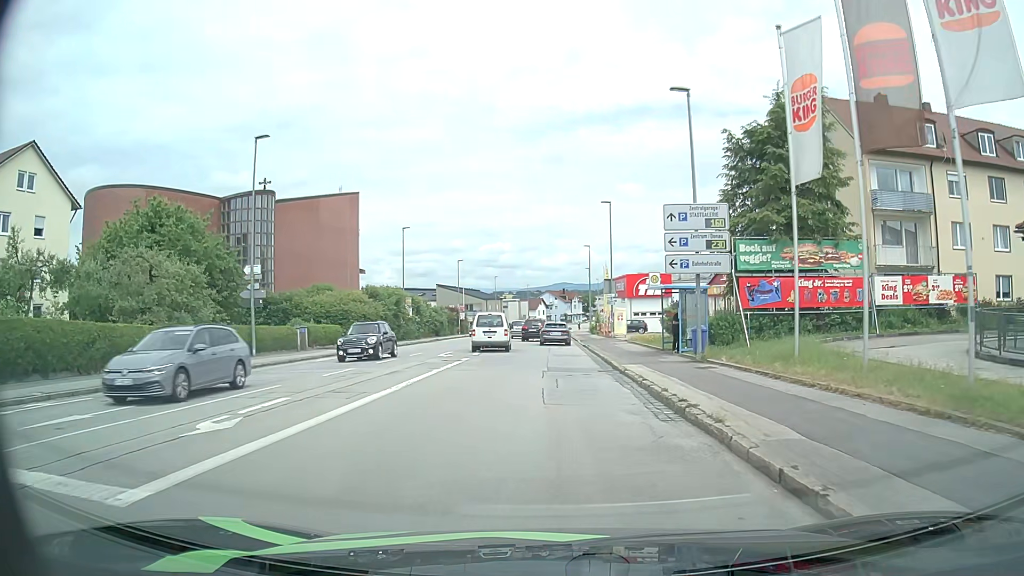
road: tertiary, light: Day
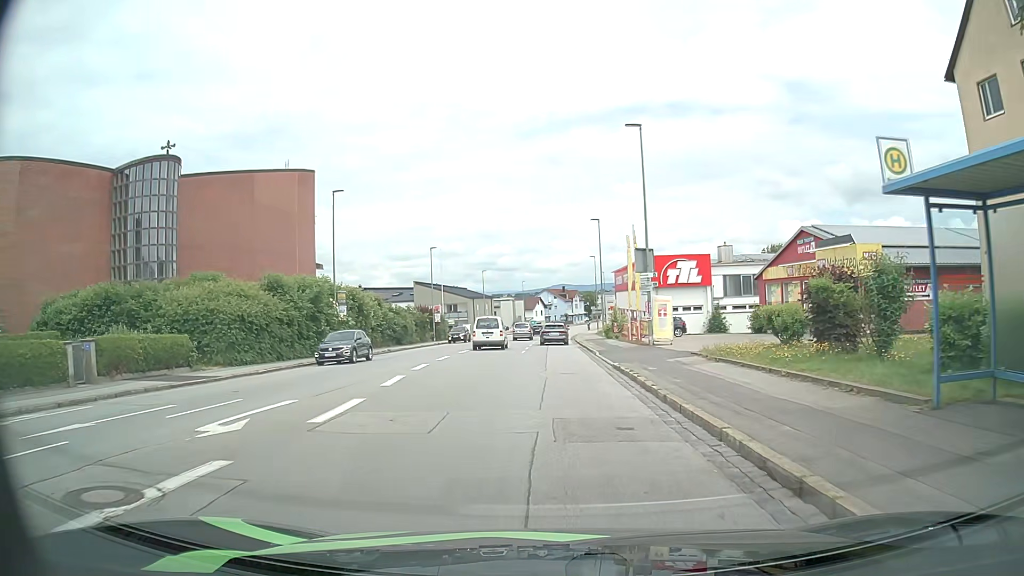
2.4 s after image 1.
(+0.2, +20.1) m; 0°
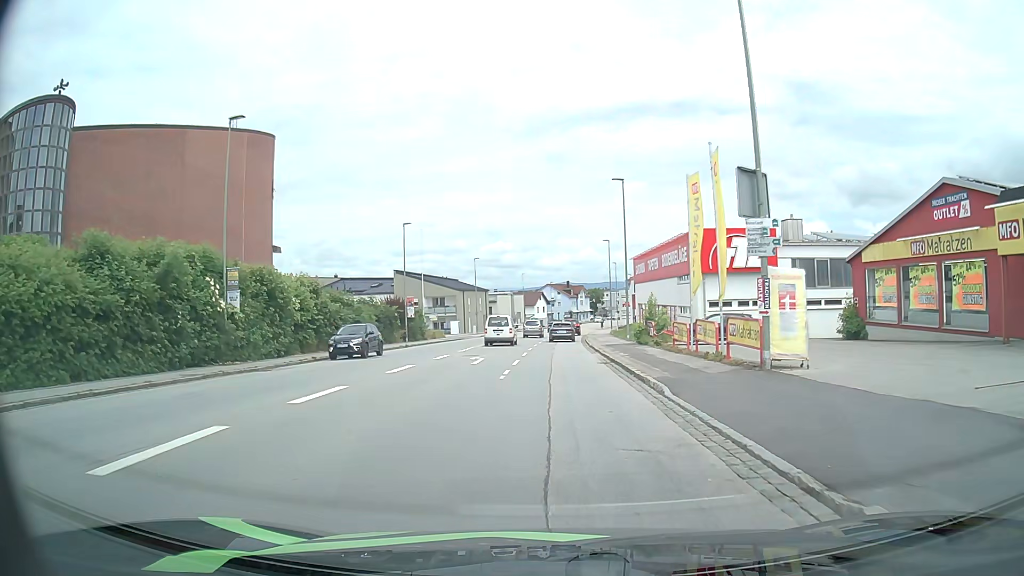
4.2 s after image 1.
(-0.1, +16.2) m; -1°
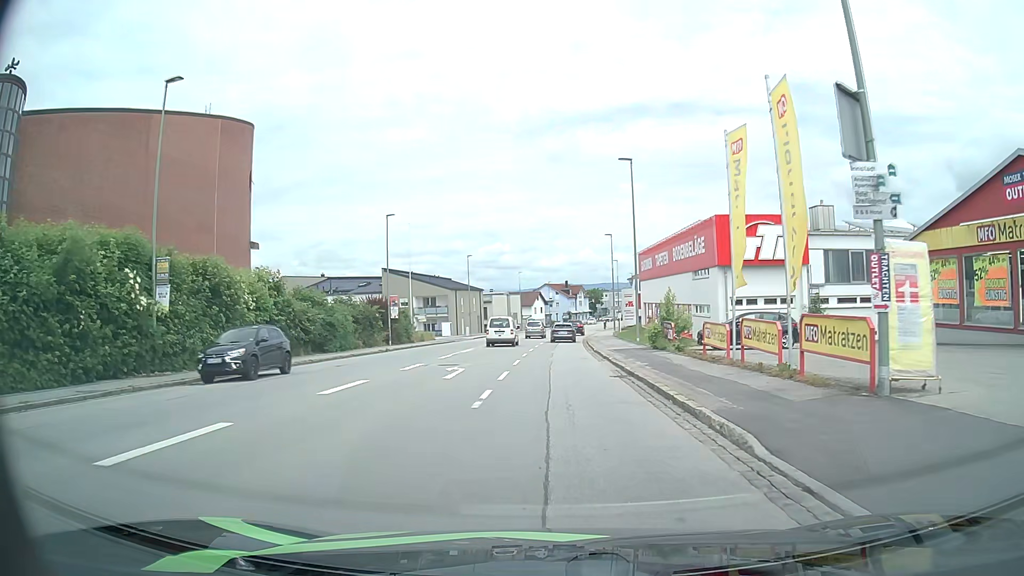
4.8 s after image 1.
(0.0, +5.6) m; +1°
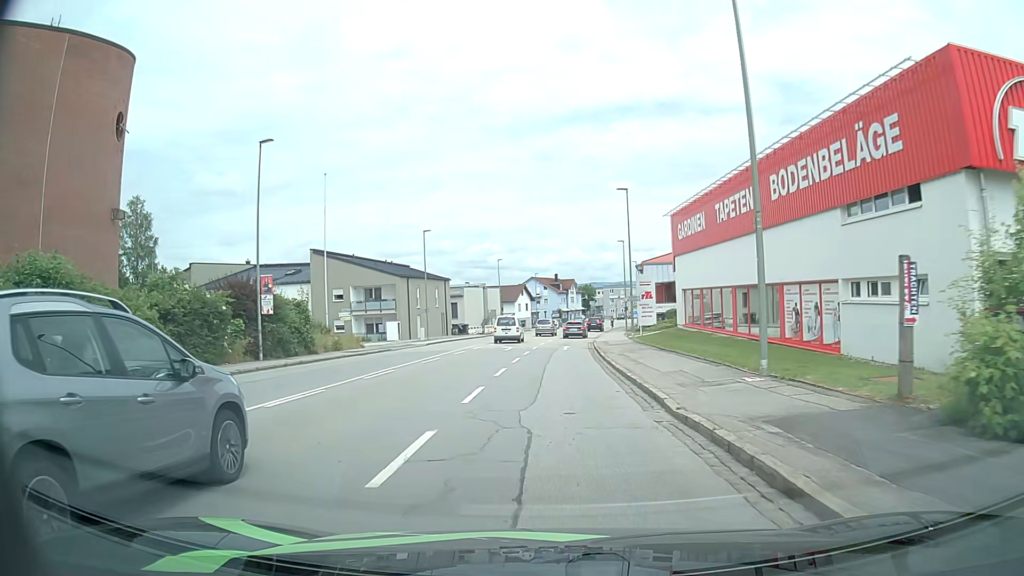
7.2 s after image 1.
(+0.1, +23.3) m; +1°
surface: asphalt
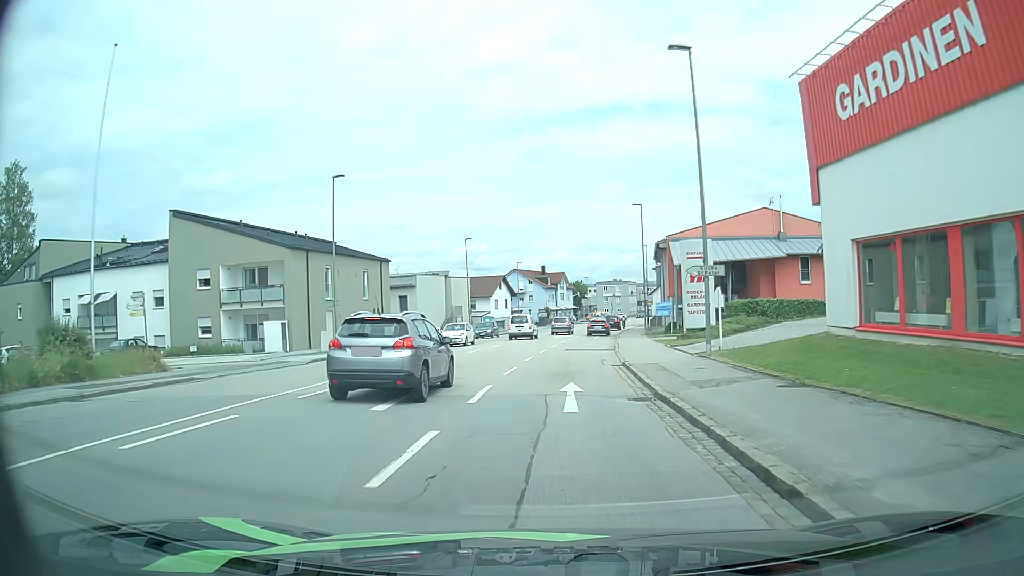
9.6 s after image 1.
(+0.2, +24.5) m; +1°
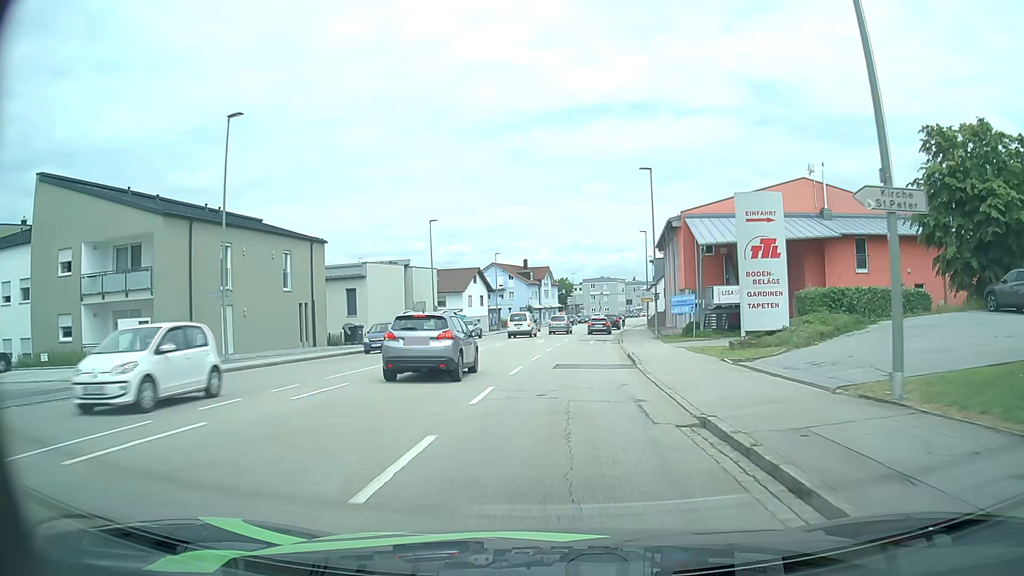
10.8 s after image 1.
(+0.1, +12.7) m; +2°
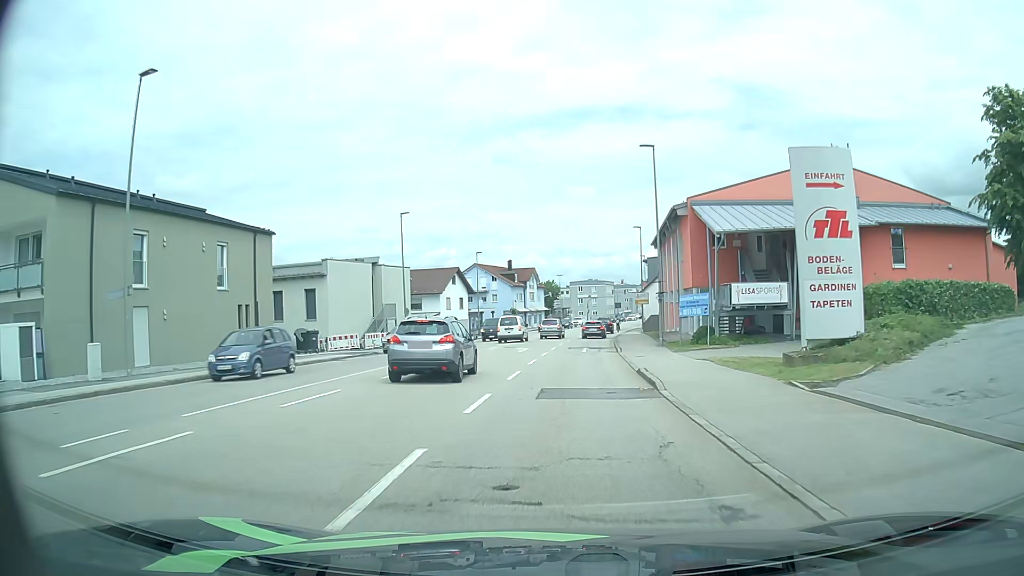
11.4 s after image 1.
(0.0, +6.4) m; 0°
(0, +10) (+1, +20) (+2, +30) (+3, +40) (+4, +50) (+6, +60) (+7, +70) (+9, +79) (+11, +89) (+14, +99) m
